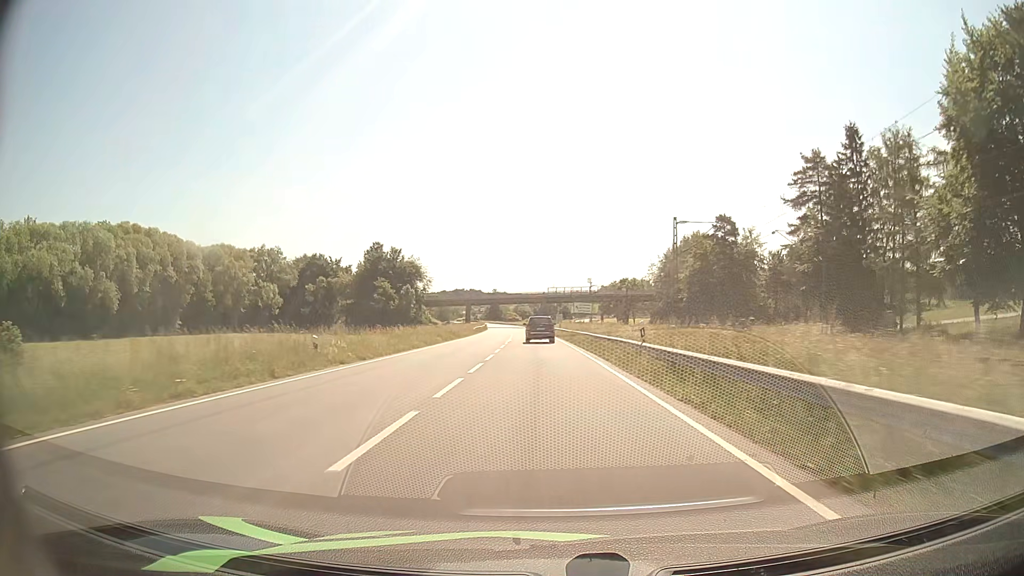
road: primary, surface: asphalt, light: Day
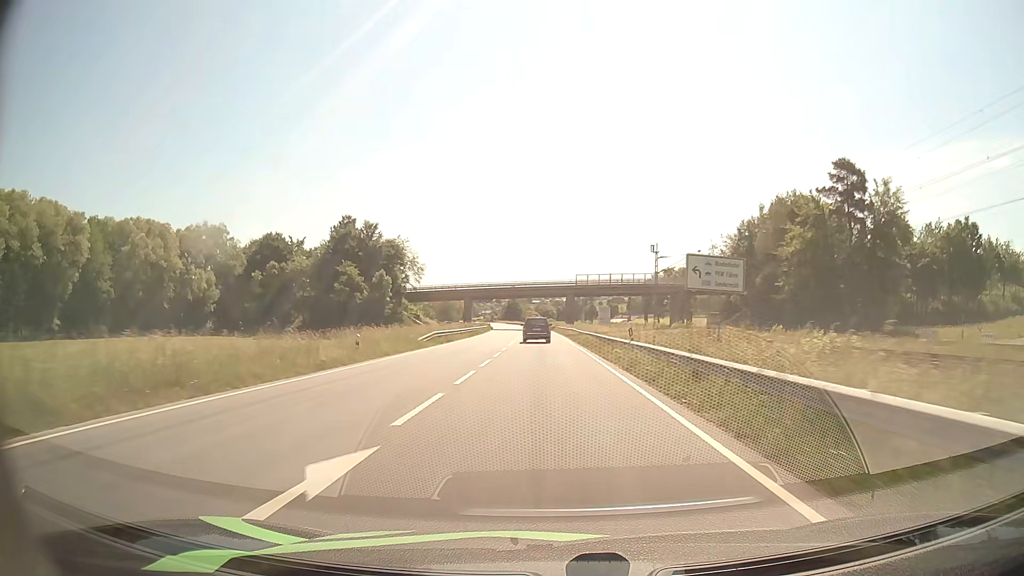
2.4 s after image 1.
(-0.6, +45.2) m; -2°
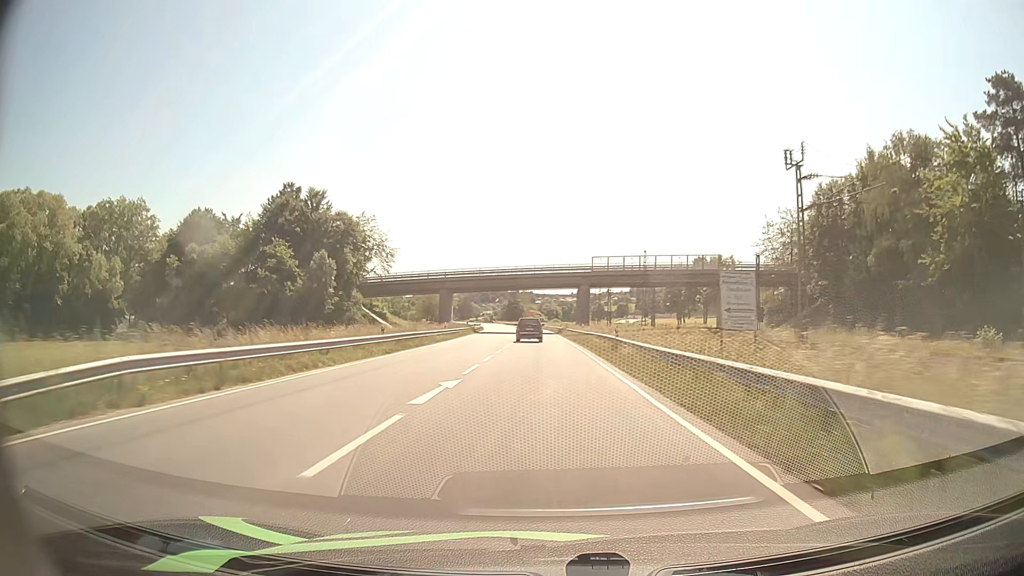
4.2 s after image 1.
(-0.1, +33.3) m; 0°
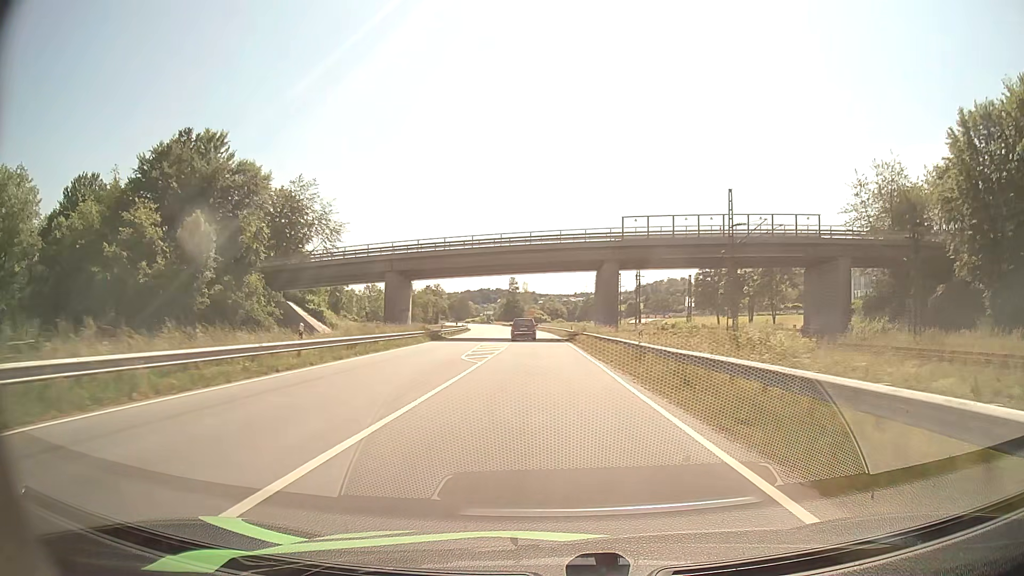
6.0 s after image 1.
(0.0, +32.8) m; 0°
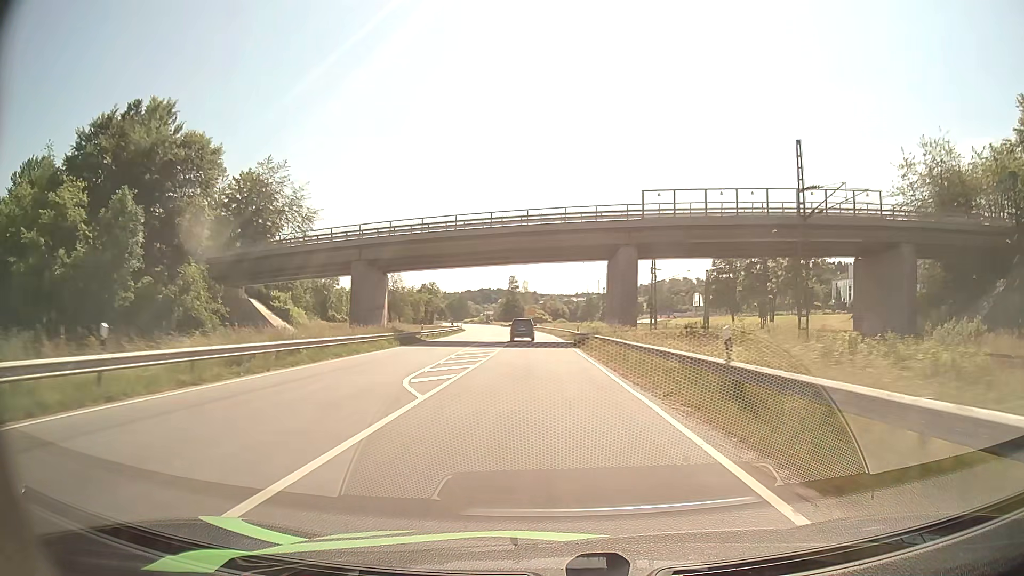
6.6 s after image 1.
(0.0, +11.0) m; 0°
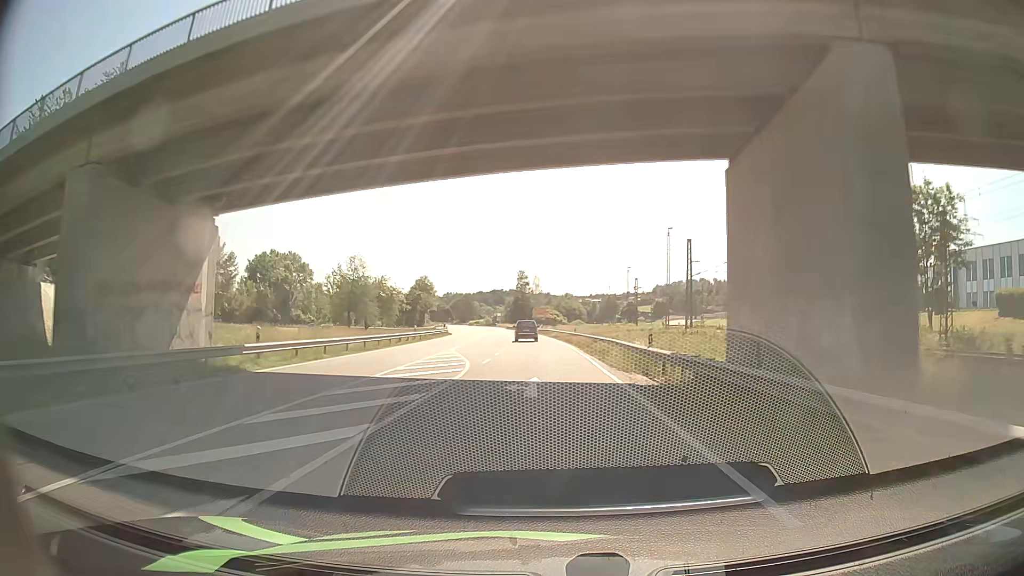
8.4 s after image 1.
(-0.1, +33.6) m; -1°
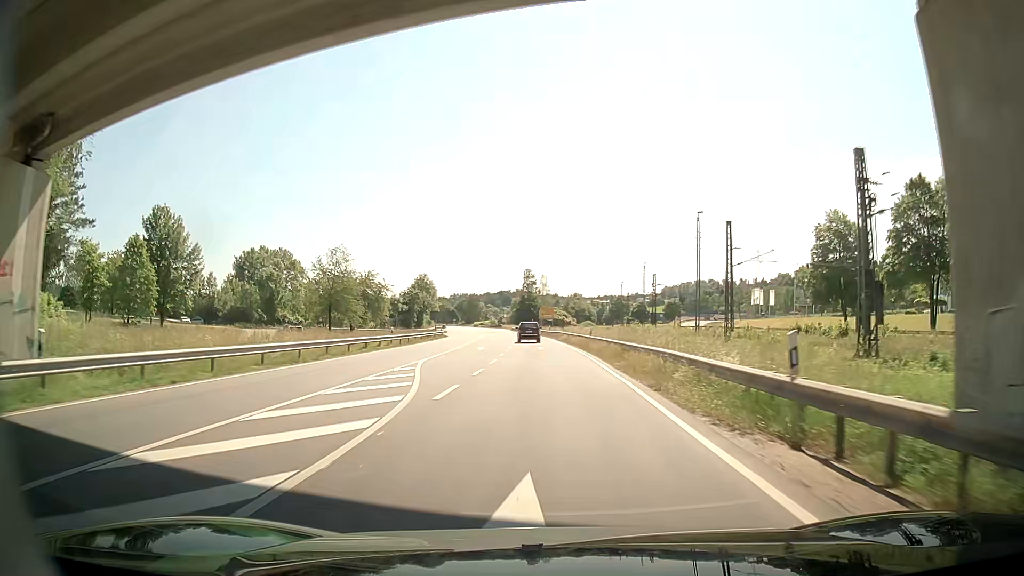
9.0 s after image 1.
(-0.1, +11.4) m; 0°
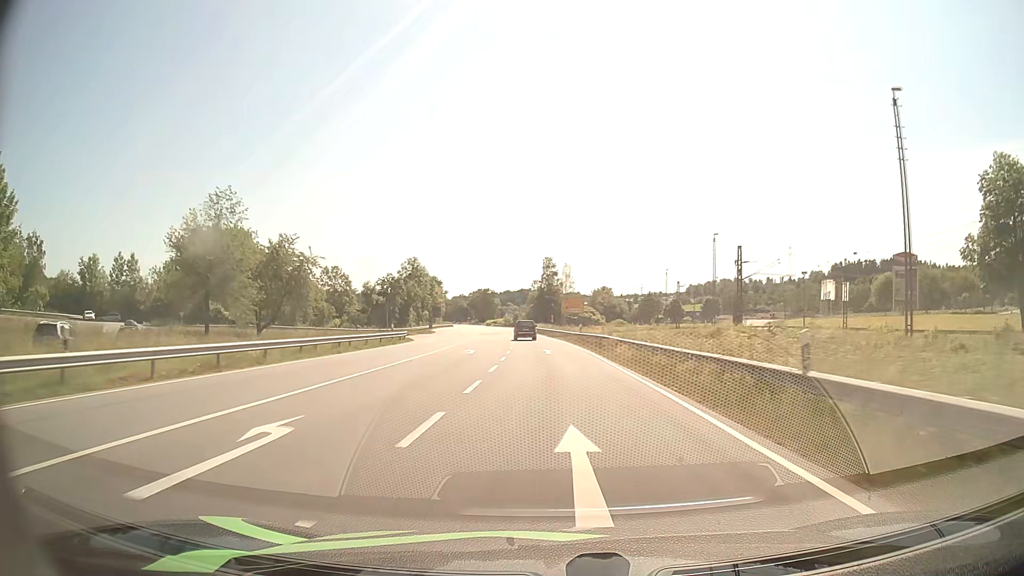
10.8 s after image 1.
(-0.7, +35.4) m; -2°
(0, +10) (0, +20) (0, +30) (-1, +40) (-1, +50) (-2, +60) (-3, +70) (-3, +80) (-4, +90) (-5, +100) m
